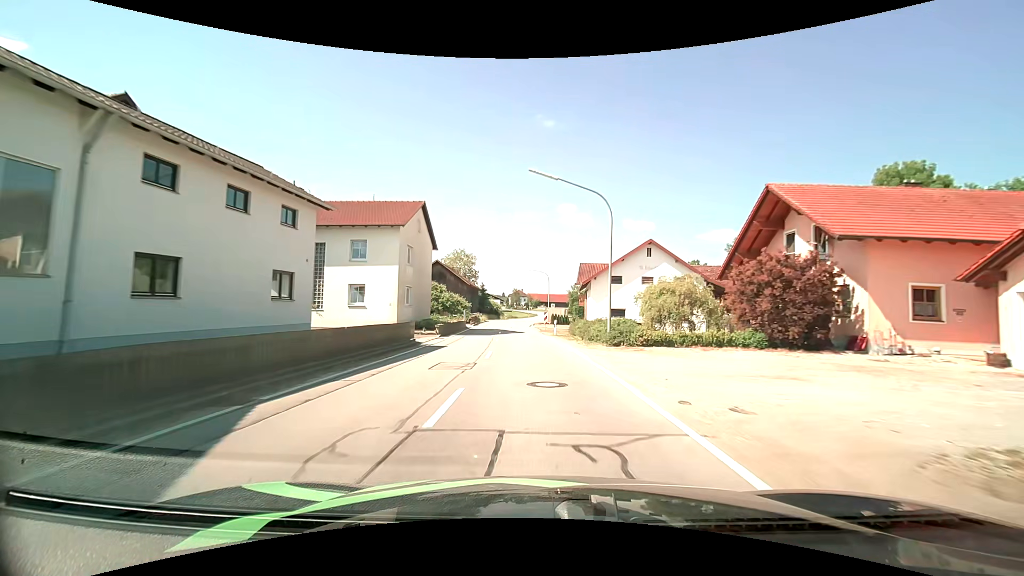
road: secondary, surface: asphalt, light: Day
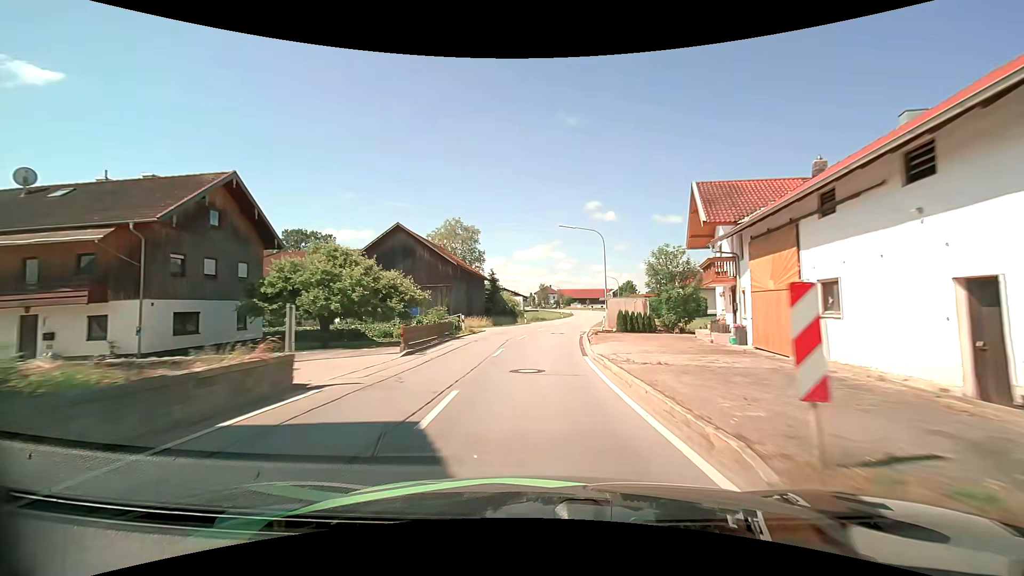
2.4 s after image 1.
(-1.5, +36.9) m; -4°
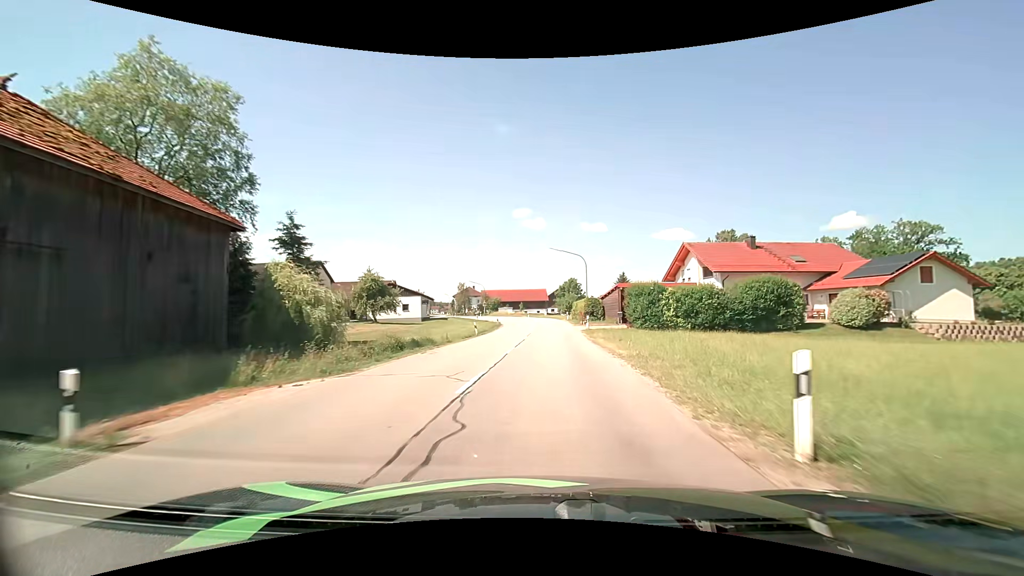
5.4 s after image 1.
(+2.7, +45.8) m; +7°
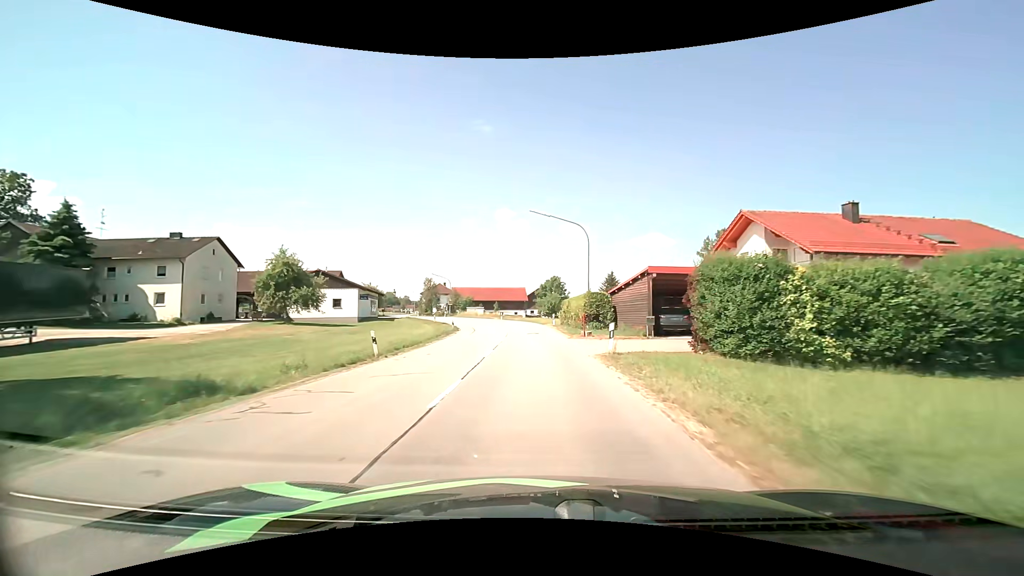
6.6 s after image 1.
(+0.5, +18.7) m; +2°
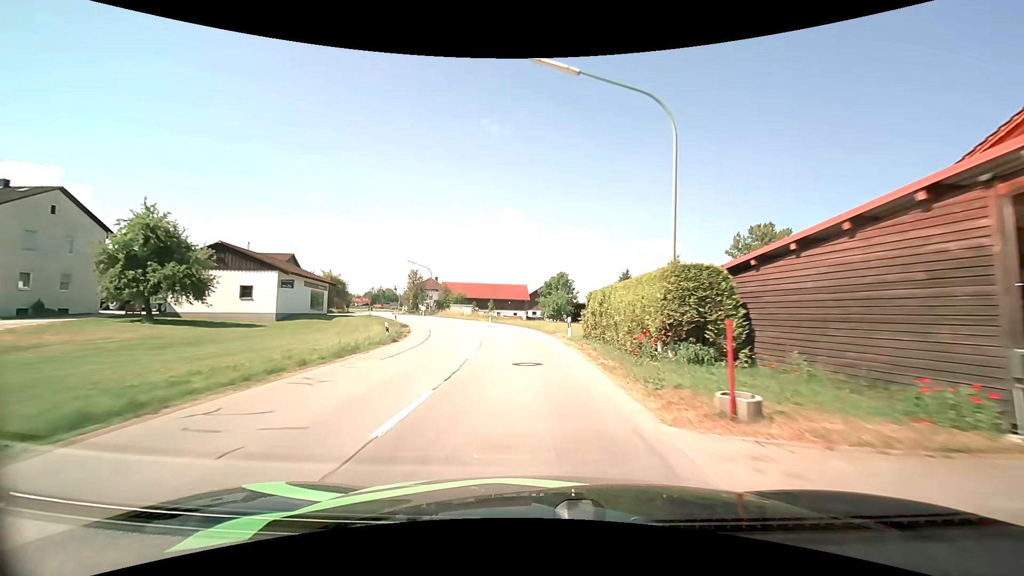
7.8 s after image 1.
(+0.1, +18.7) m; 0°
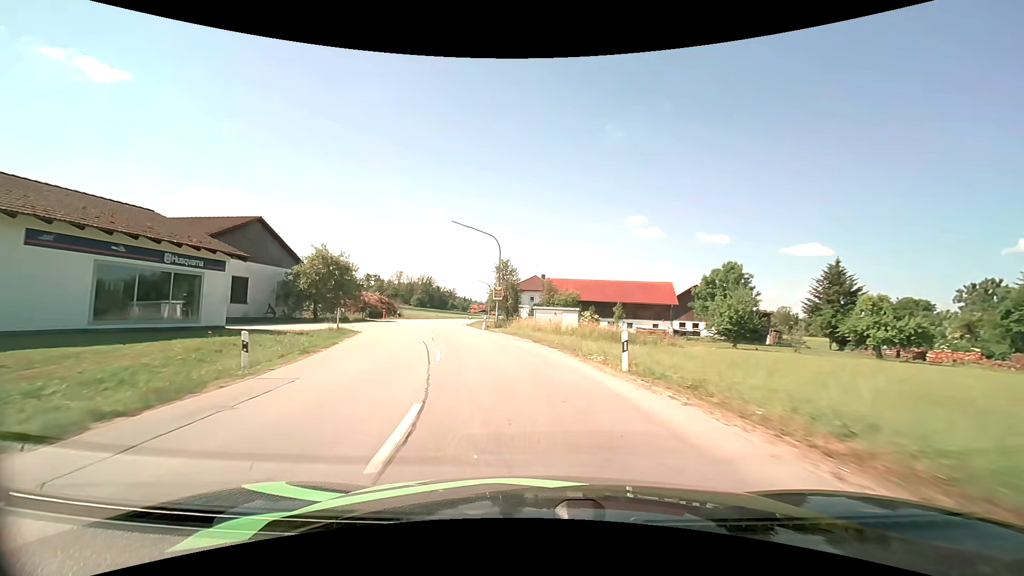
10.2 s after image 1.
(-3.0, +35.7) m; -13°
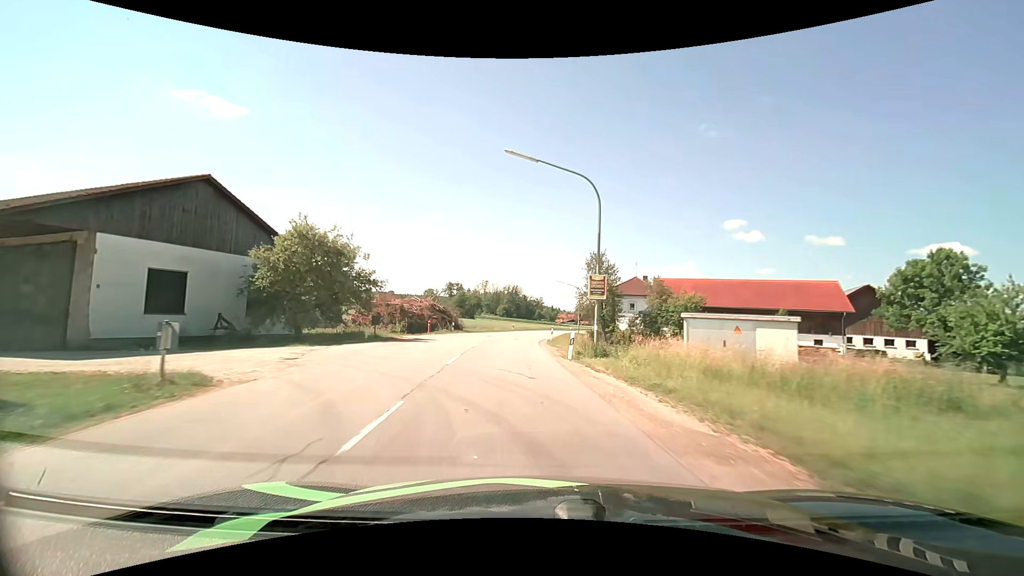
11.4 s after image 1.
(-1.6, +17.5) m; -10°
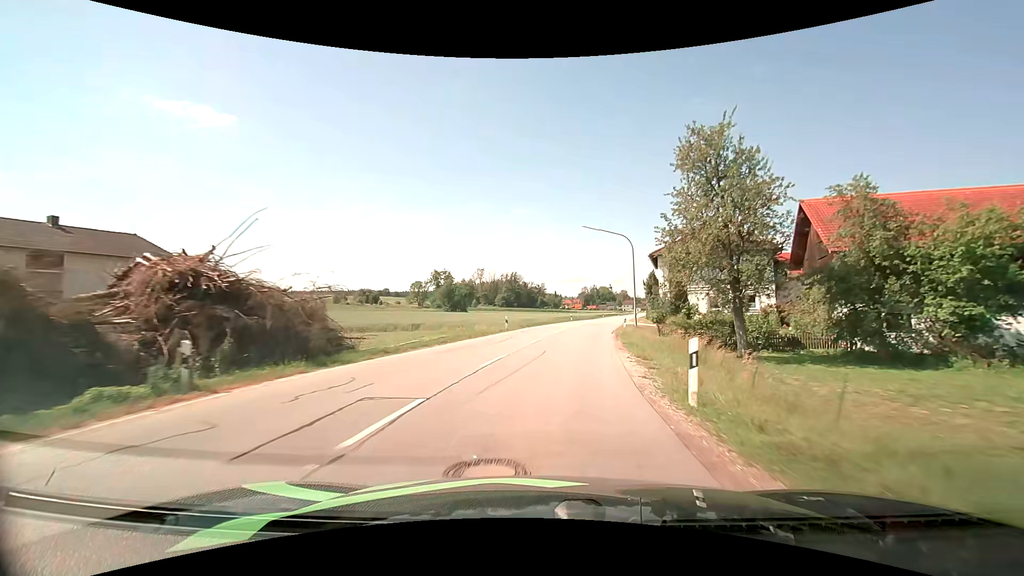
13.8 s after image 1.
(-1.6, +34.9) m; -1°
(0, +10) (+1, +20) (+2, +30) (+4, +40) (+6, +50) (+8, +59) (+11, +69) (+13, +79) (+15, +88) (+18, +98) m
